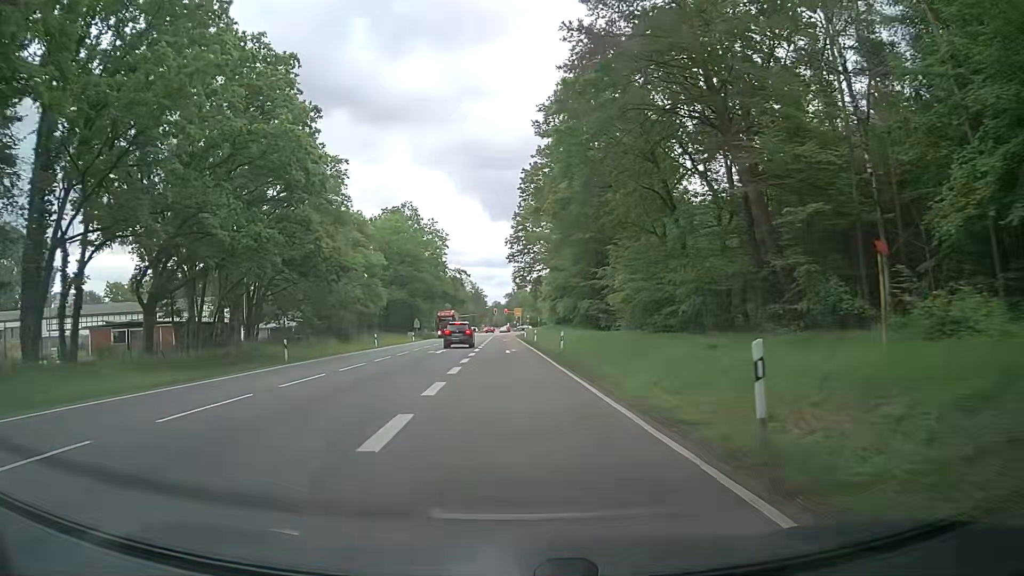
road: secondary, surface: asphalt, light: Day
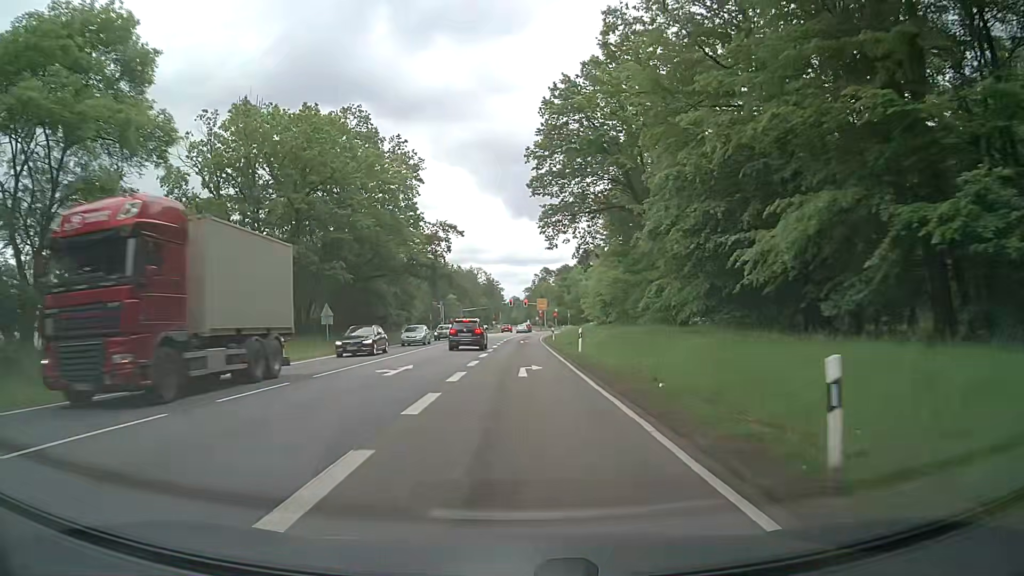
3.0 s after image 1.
(-1.1, +51.9) m; -2°
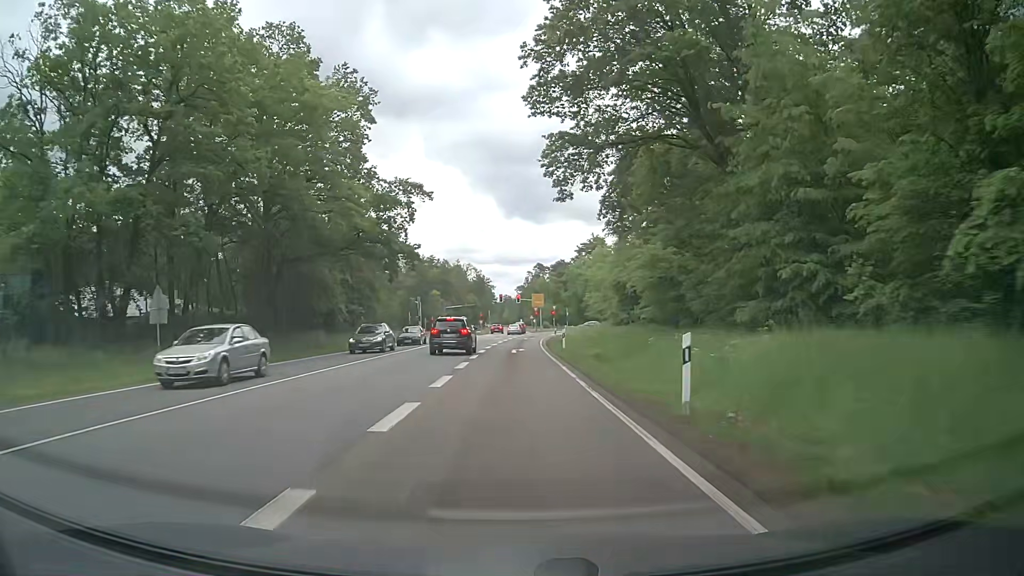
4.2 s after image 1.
(+0.3, +20.0) m; +1°
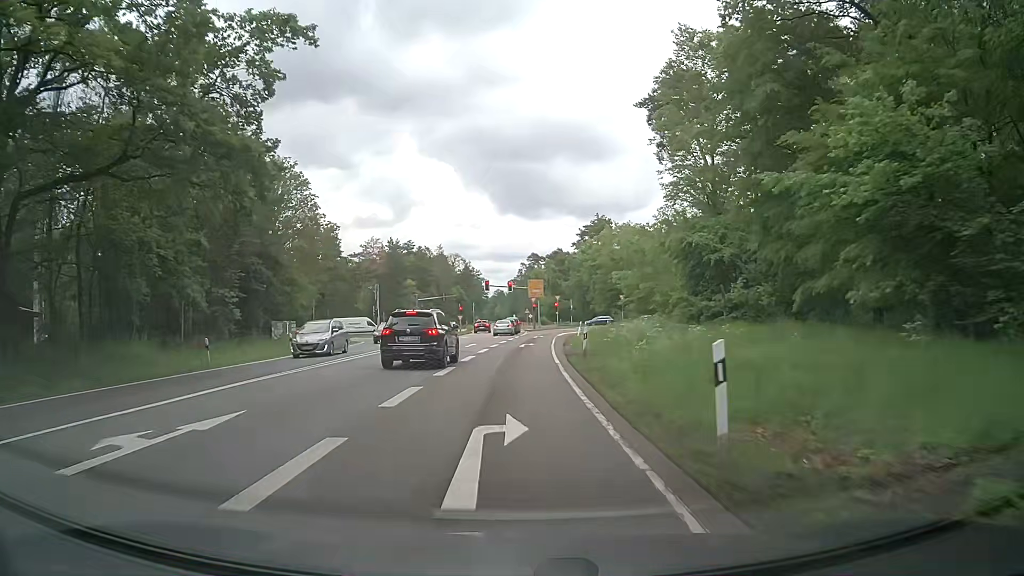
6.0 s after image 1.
(+0.2, +27.9) m; +1°
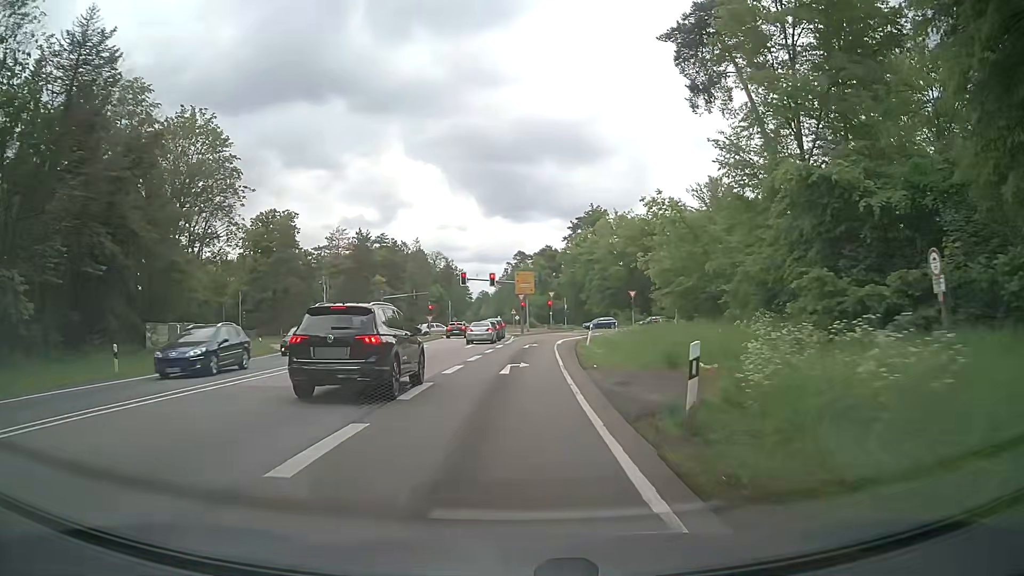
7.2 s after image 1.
(+0.1, +16.9) m; +1°
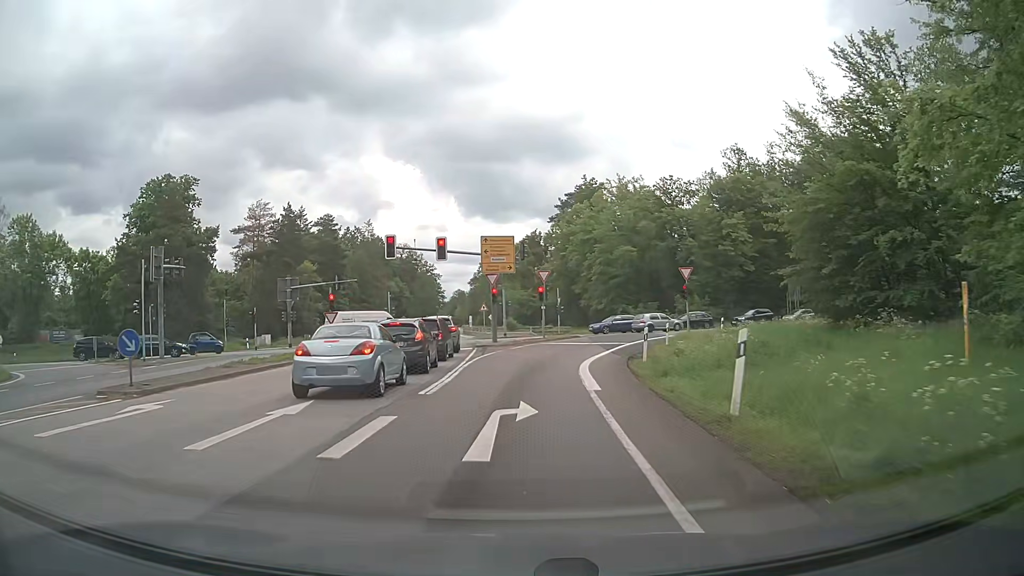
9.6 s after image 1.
(+0.6, +28.8) m; +2°
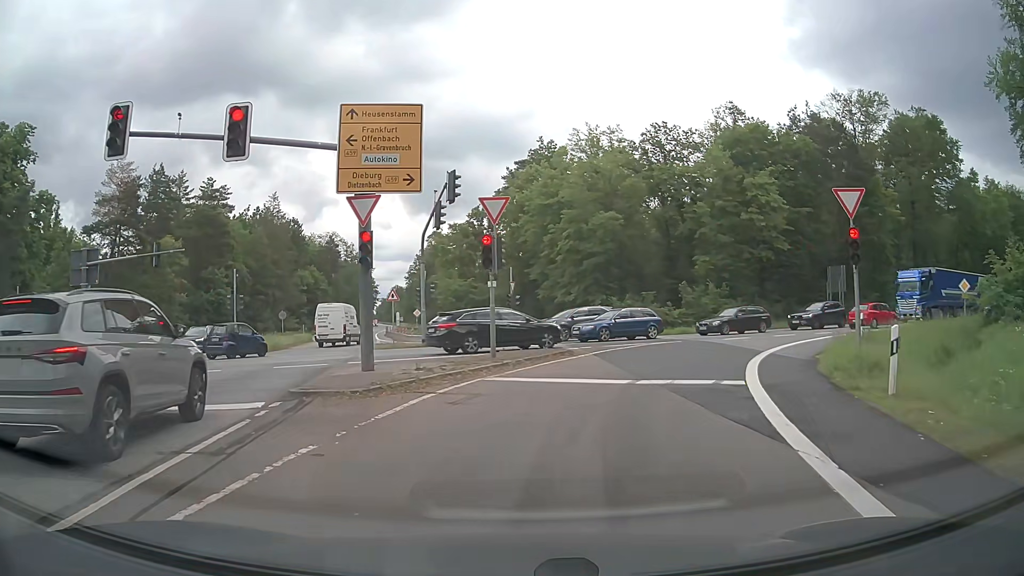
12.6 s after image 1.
(+0.5, +23.8) m; +4°
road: secondary_link
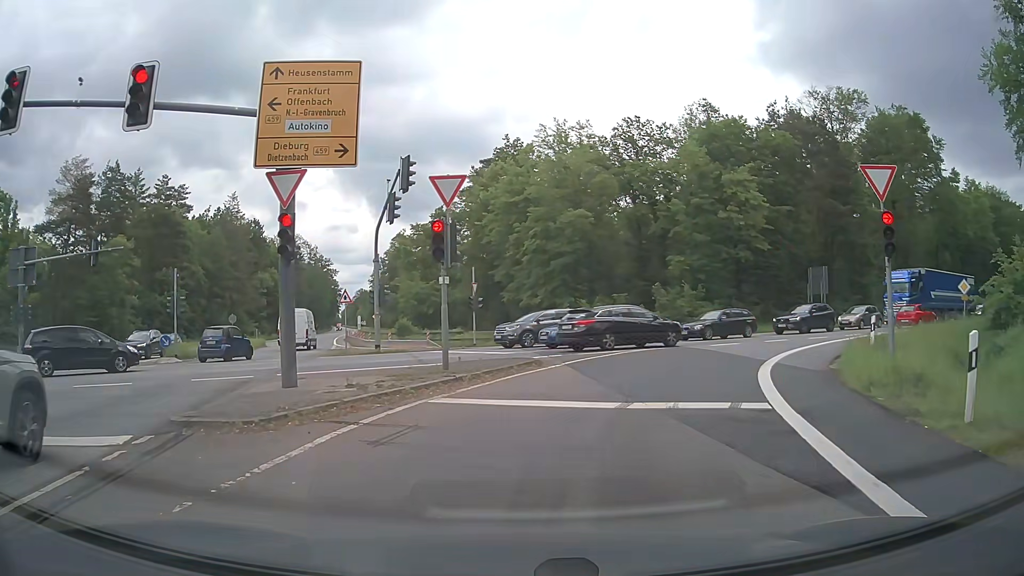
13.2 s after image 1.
(+0.1, +3.0) m; +5°
